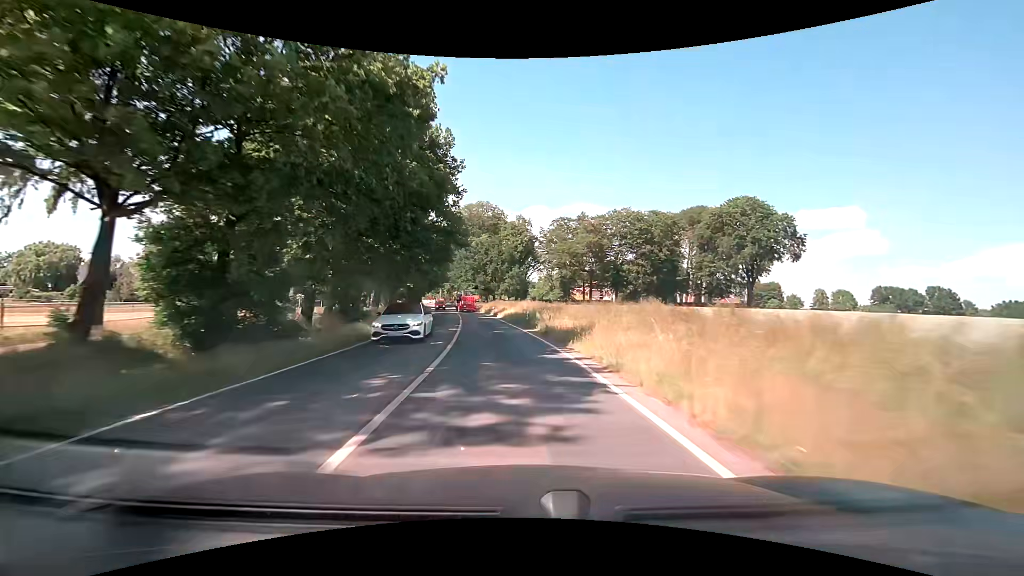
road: secondary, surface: asphalt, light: Day
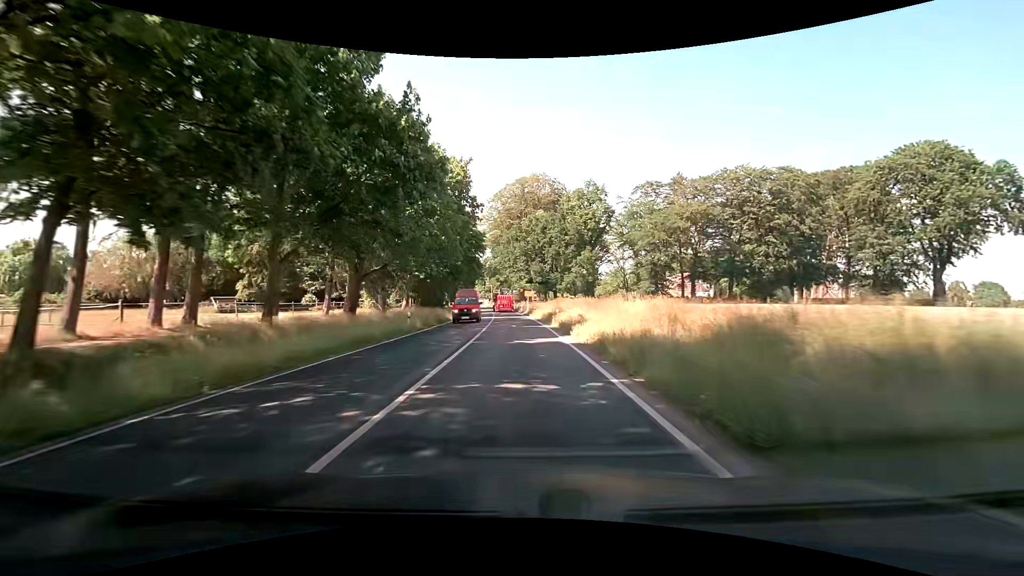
(-2.3, +30.8) m; -7°
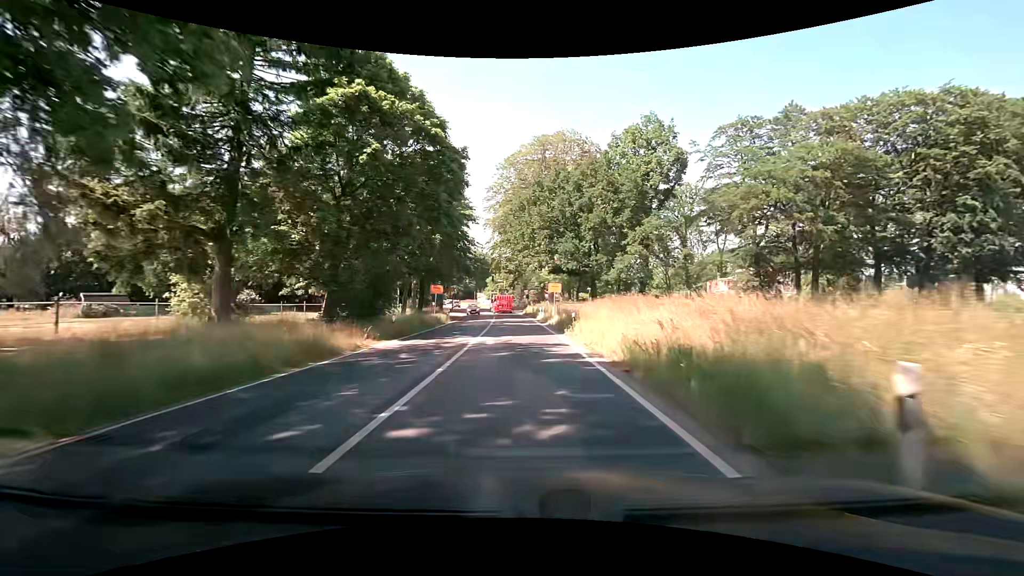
(-0.4, +28.6) m; -2°
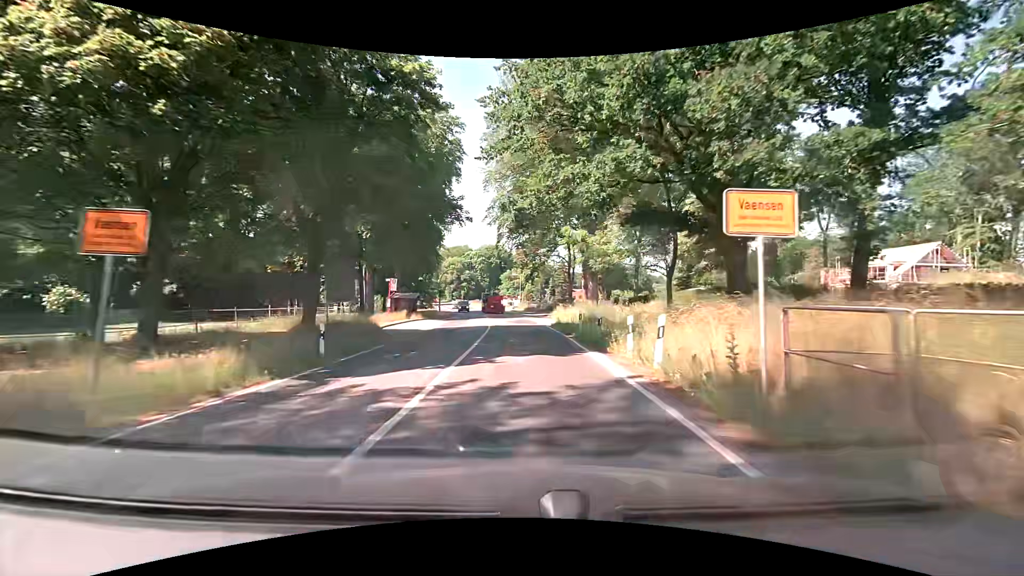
(-0.5, +31.8) m; -2°
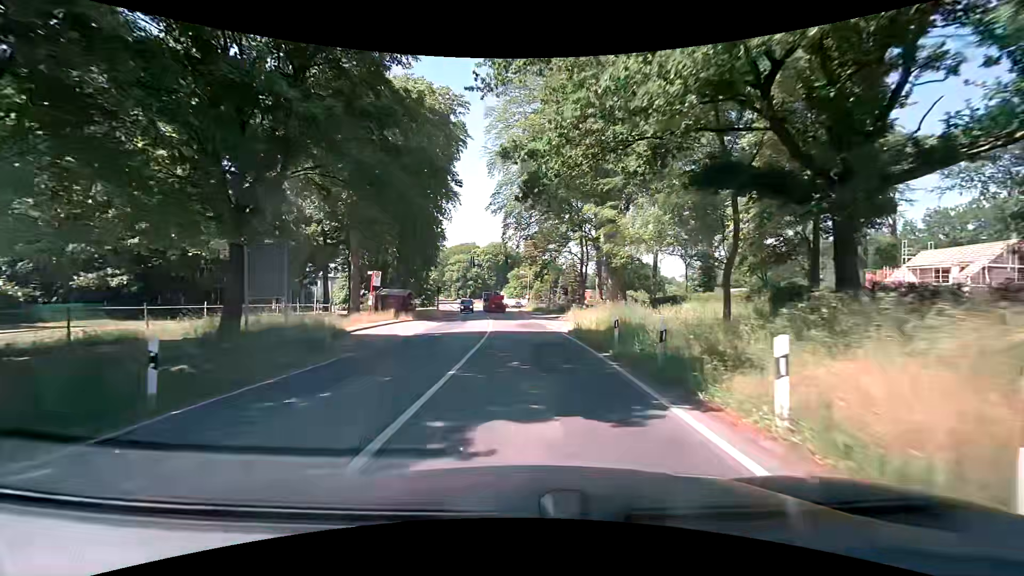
(0.0, +6.8) m; -1°
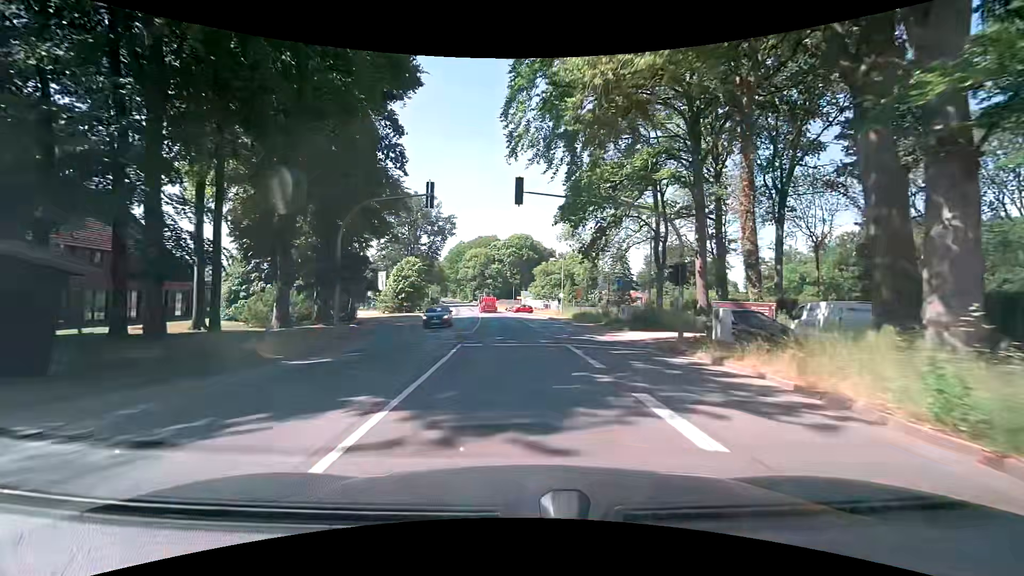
(-0.5, +34.8) m; -3°
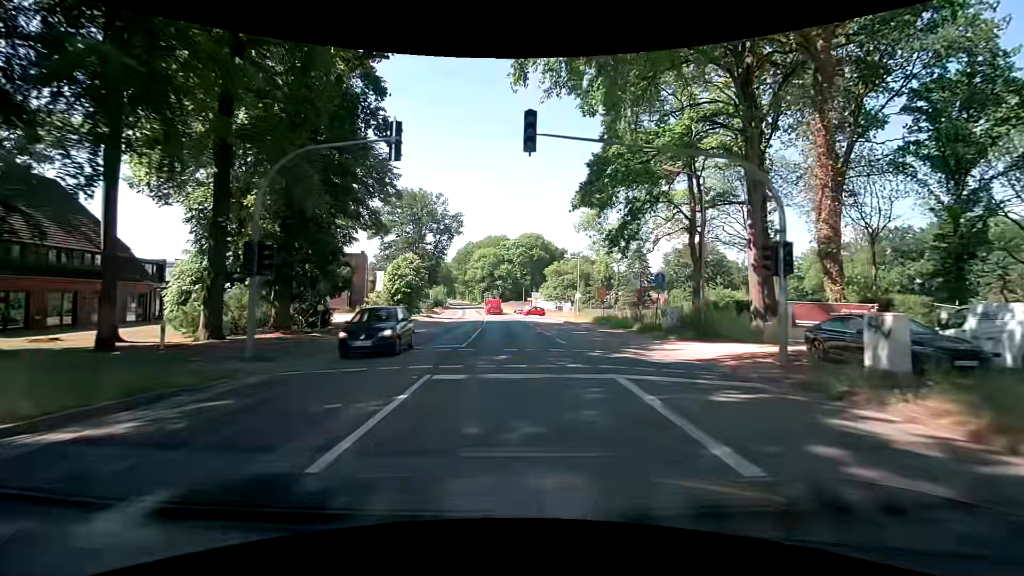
(-0.1, +7.3) m; -1°
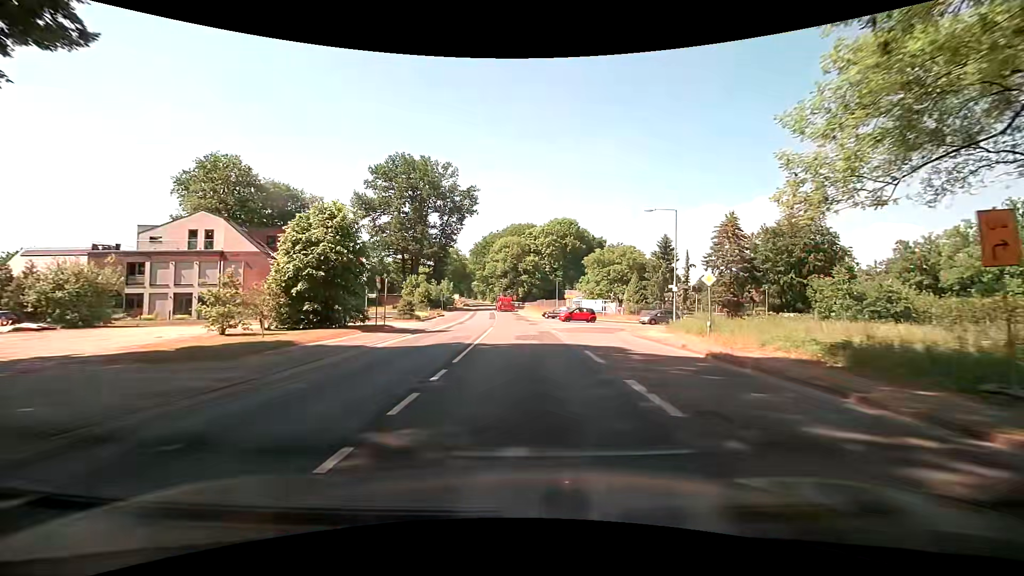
(-0.9, +30.6) m; -4°
(0, +10) (0, +20) (0, +30) (0, +40) (-1, +50) (-1, +60) (-1, +70) (-2, +80) (-3, +90) (-4, +100) m
